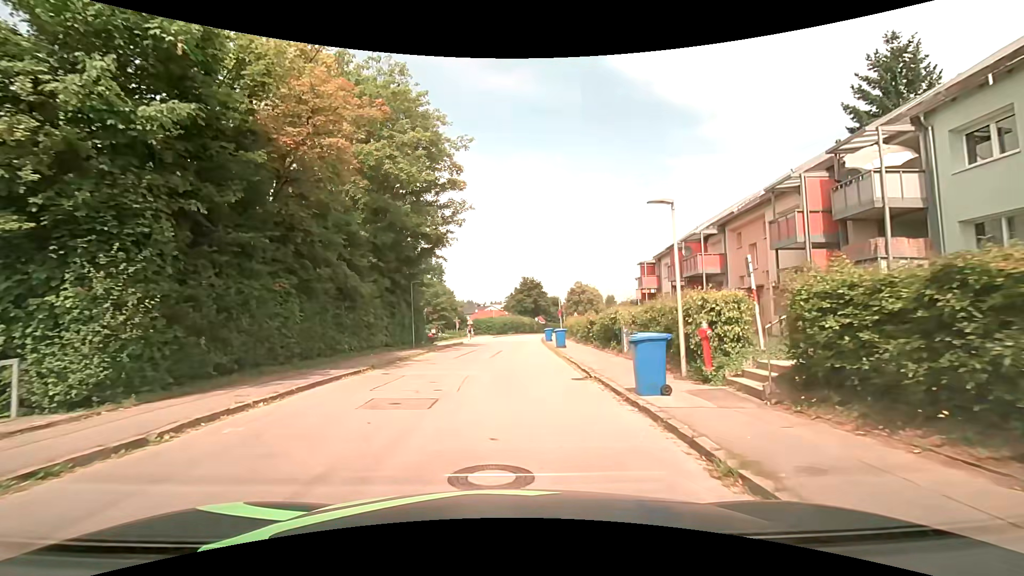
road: residential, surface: asphalt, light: Day
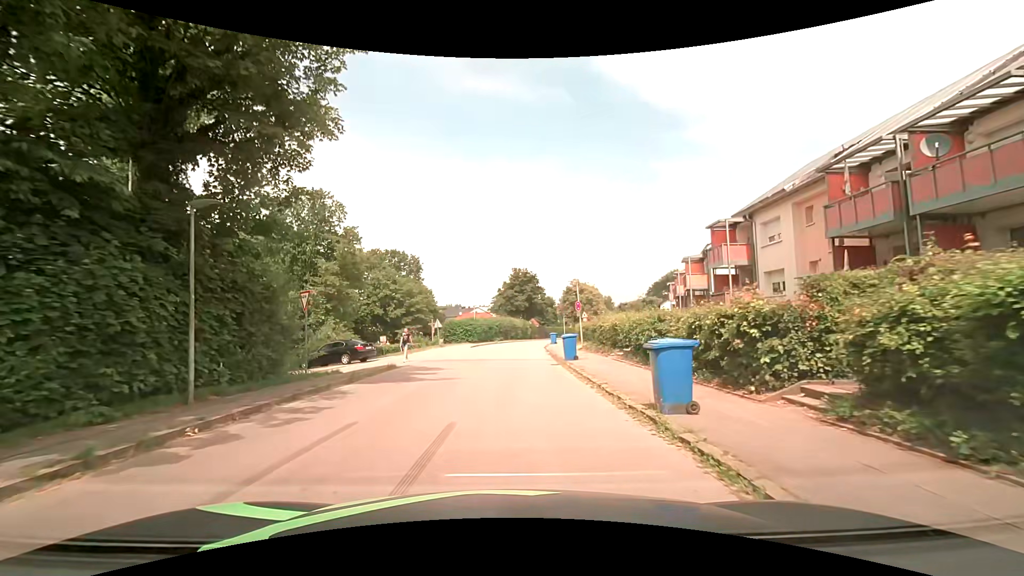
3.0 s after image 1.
(+0.2, +20.5) m; +1°
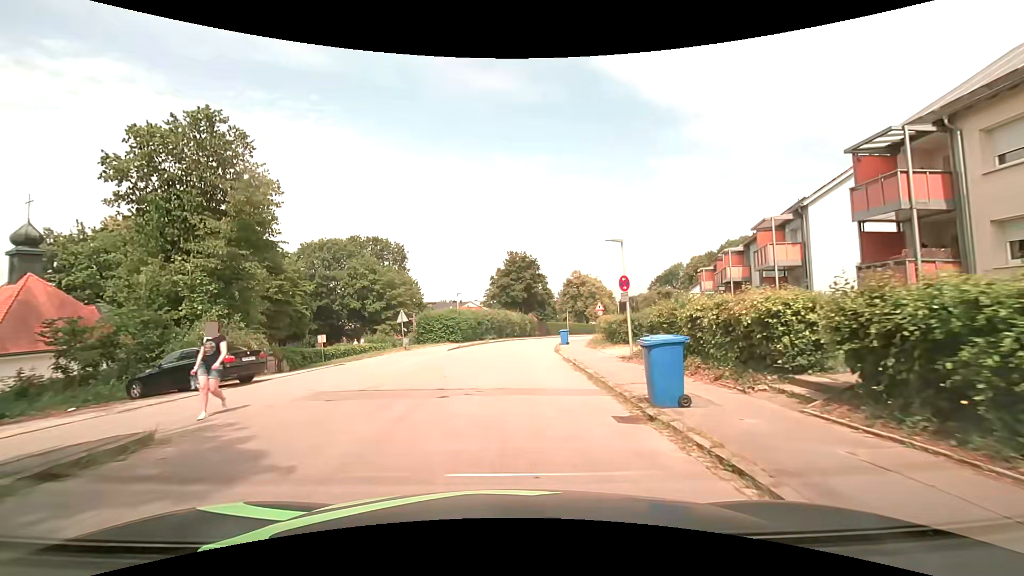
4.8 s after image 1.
(0.0, +13.2) m; 0°
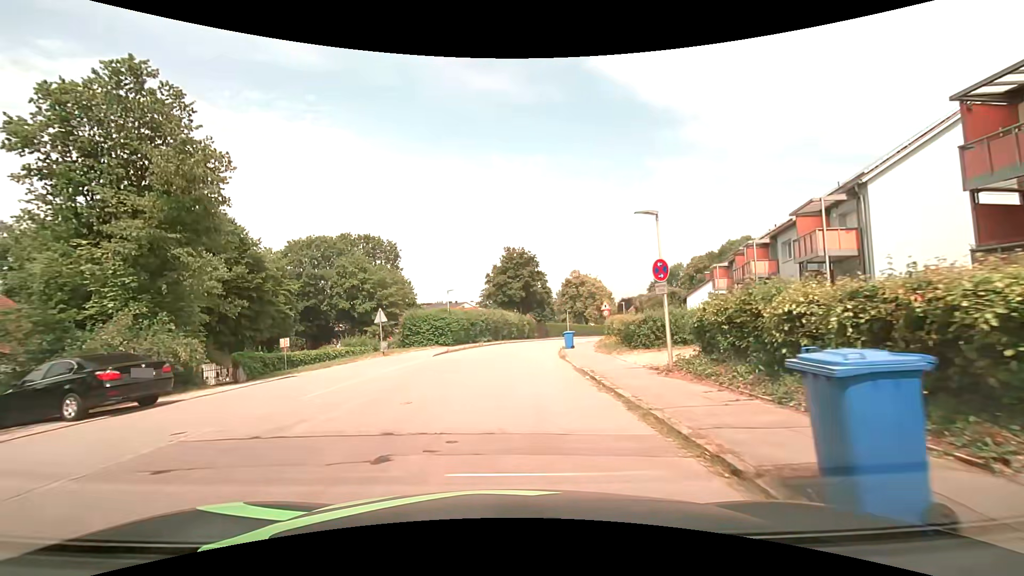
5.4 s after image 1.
(0.0, +4.5) m; 0°
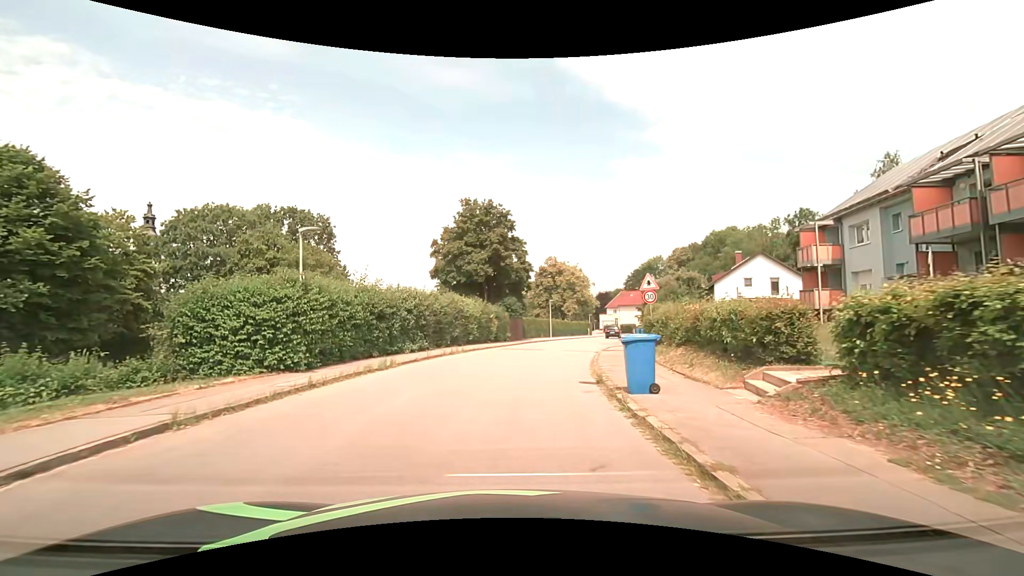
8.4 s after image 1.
(+0.5, +21.6) m; +4°
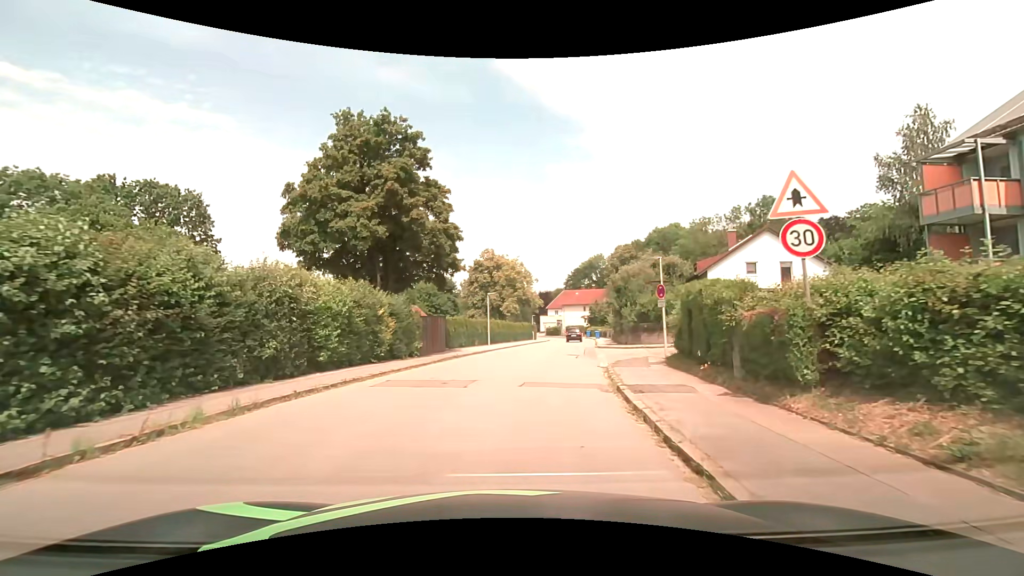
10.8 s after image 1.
(+1.0, +15.9) m; +7°
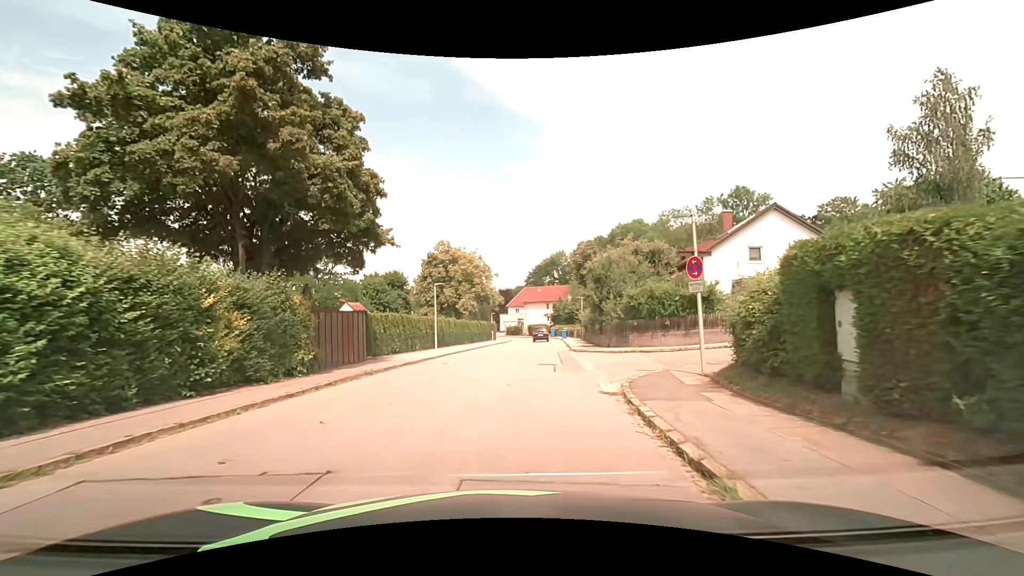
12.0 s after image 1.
(+0.4, +8.1) m; +5°
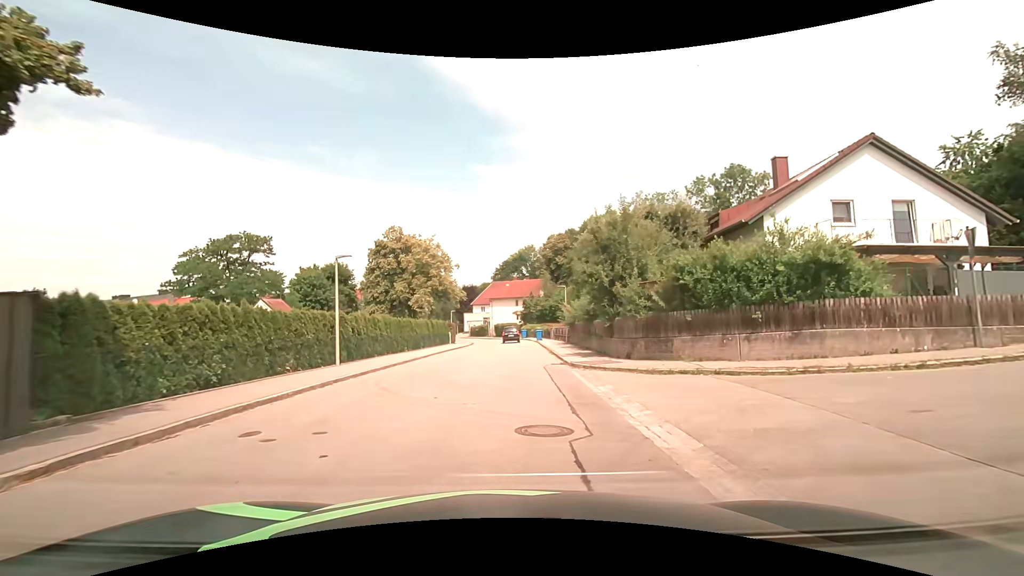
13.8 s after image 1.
(+0.5, +12.6) m; +4°
